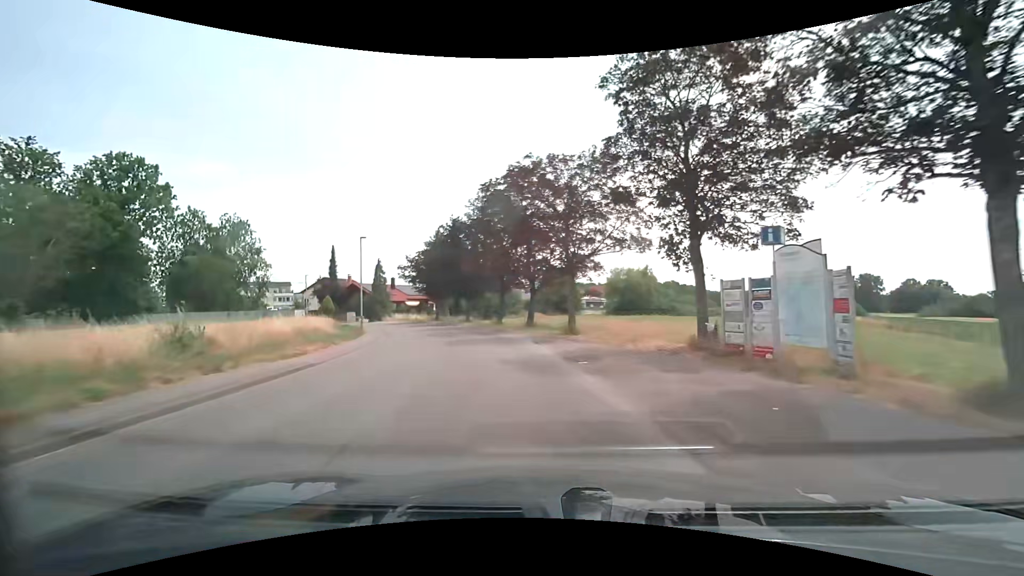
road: unclassified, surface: asphalt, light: Day
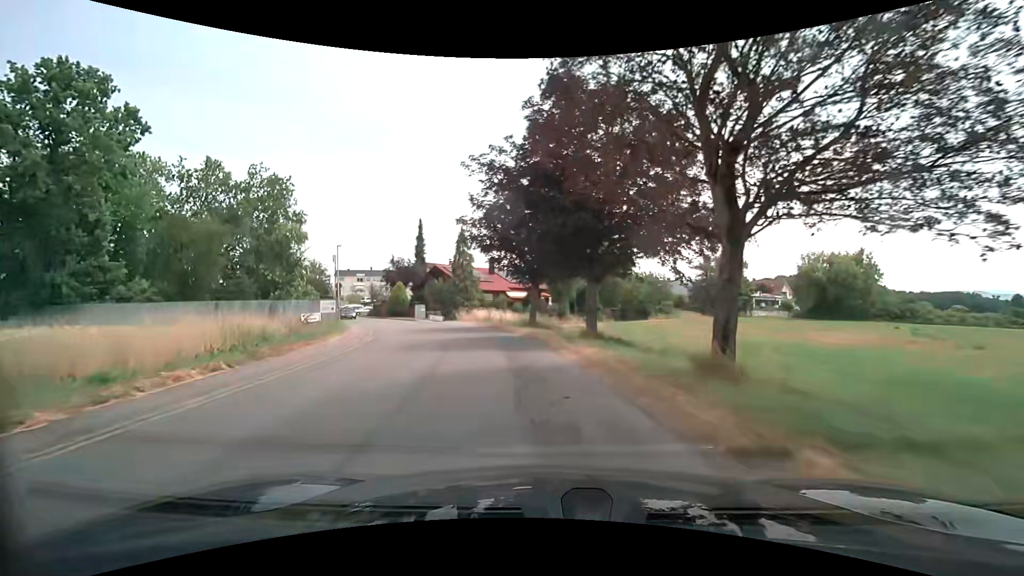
(-3.4, +29.0) m; -14°
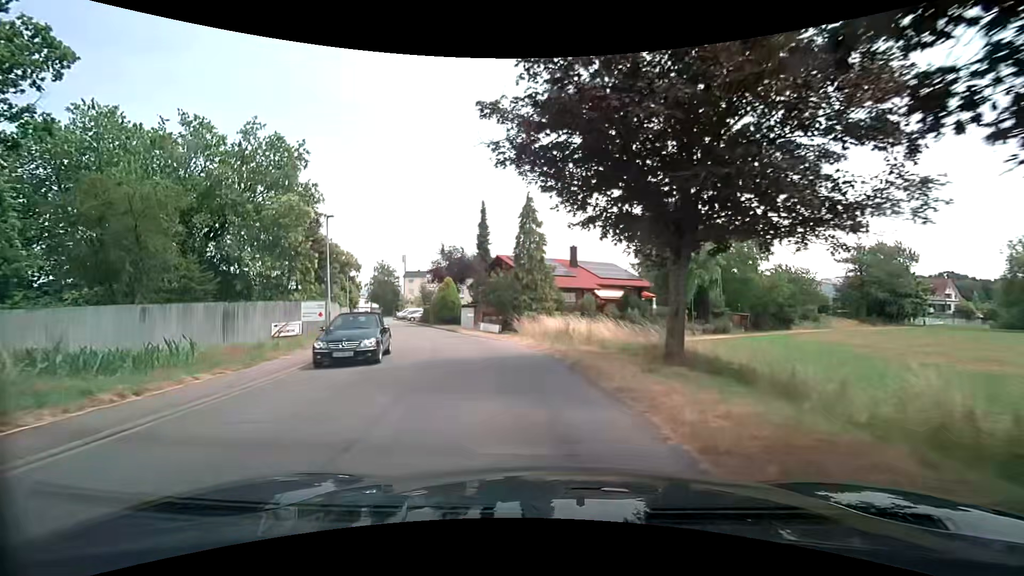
(-1.2, +17.3) m; -9°
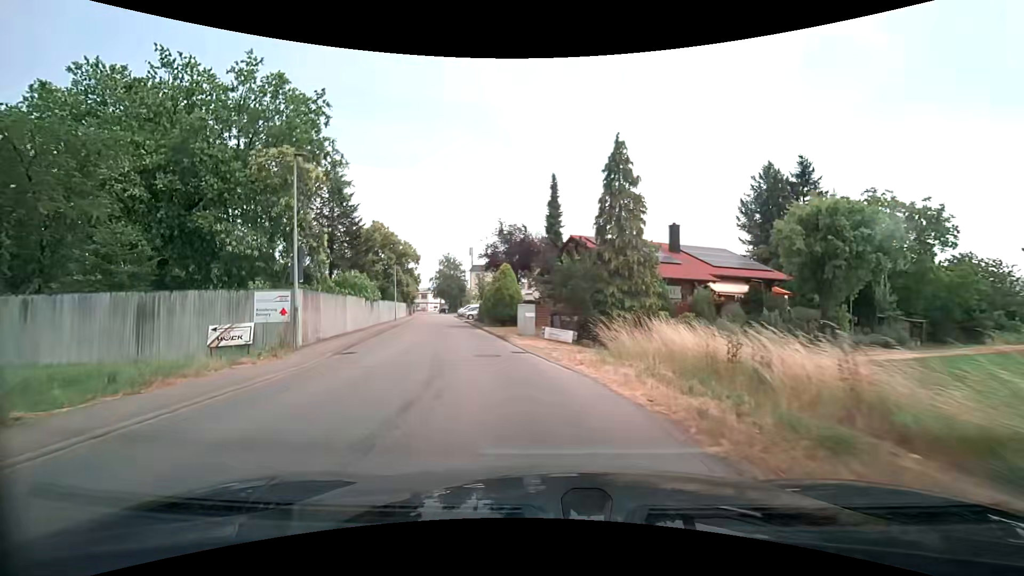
(-0.8, +11.4) m; -8°
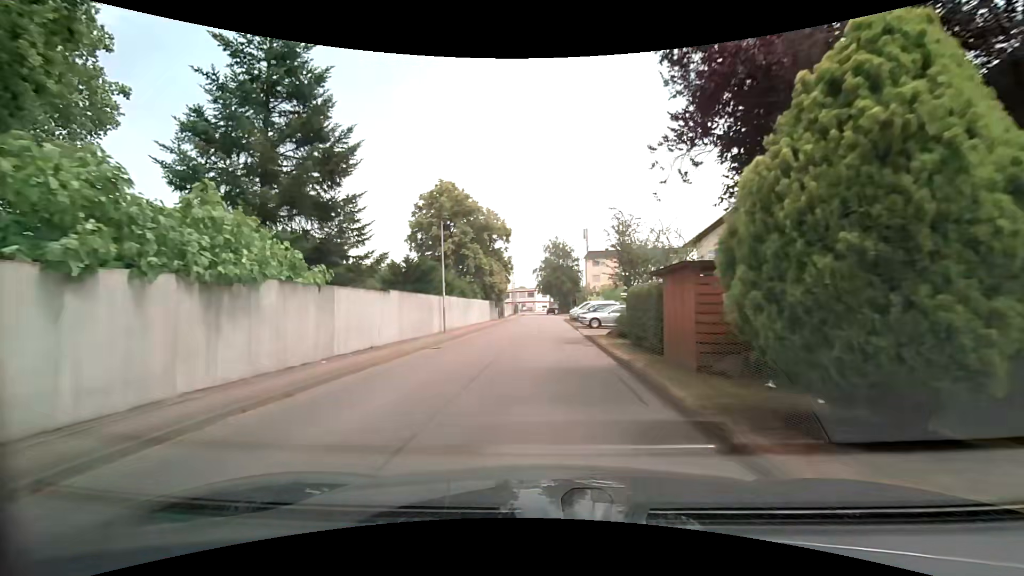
(-4.8, +28.6) m; -14°
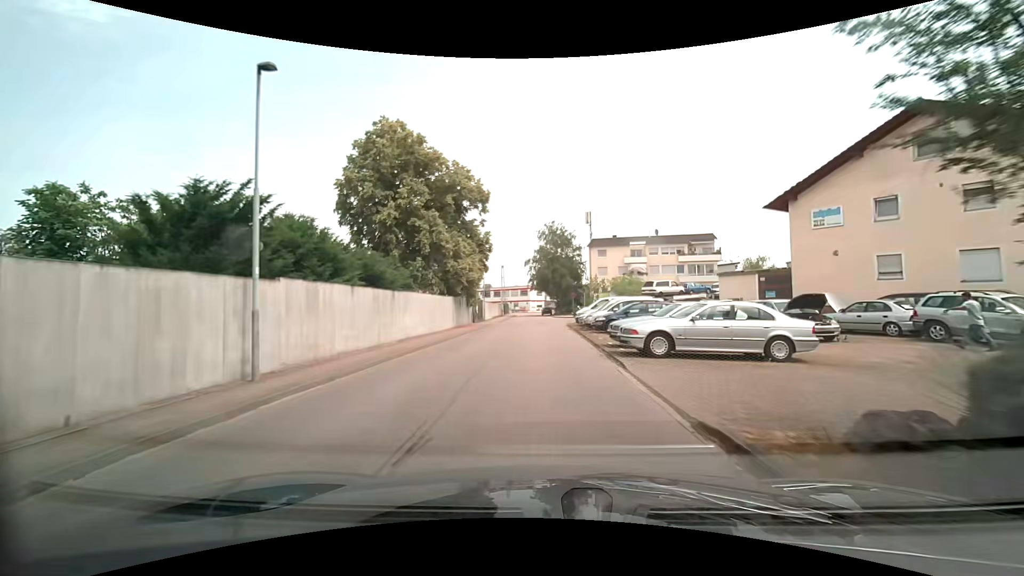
(+0.1, +17.7) m; 0°
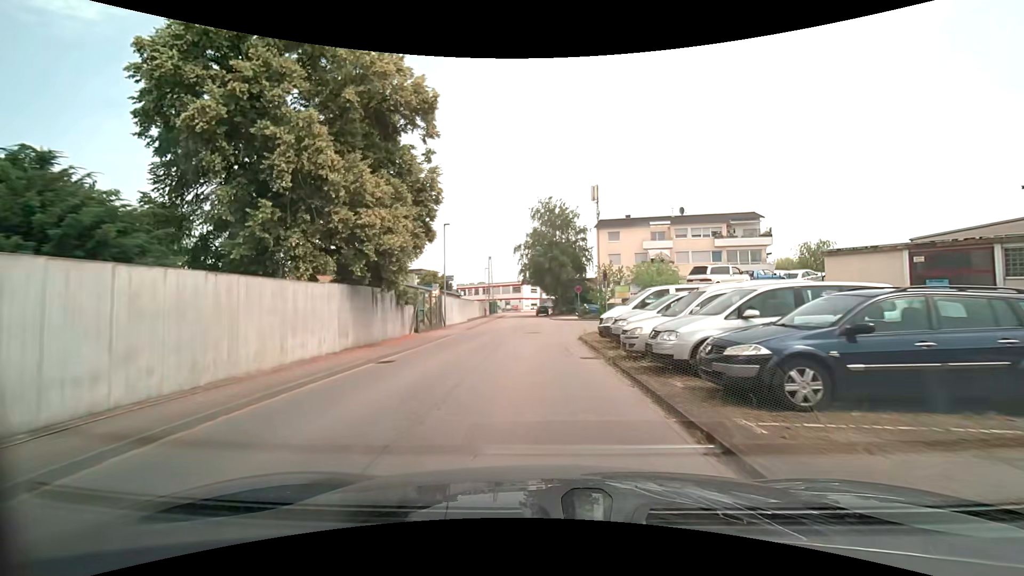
(+0.1, +17.1) m; +1°
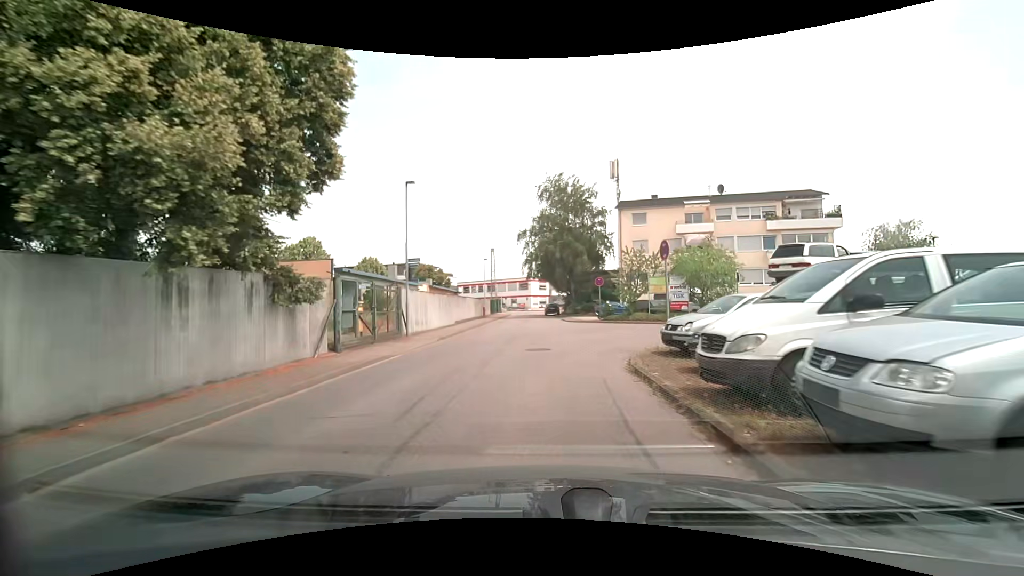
(0.0, +10.3) m; 0°
(0, +10) (0, +20) (-1, +30) (-1, +40) (-1, +50) (-2, +60) (-3, +70) (-2, +80) (-1, +90) (-1, +100) m
